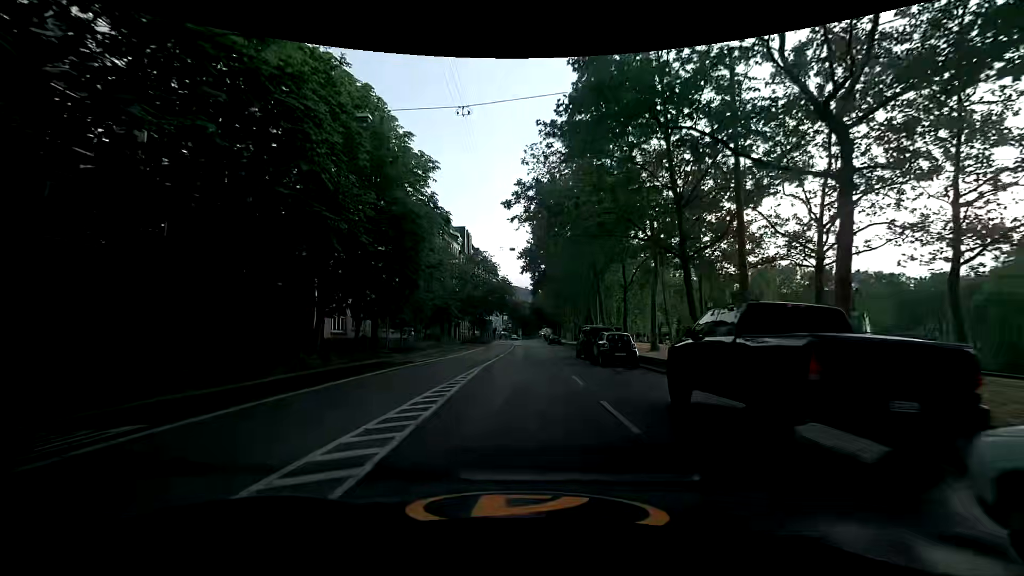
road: secondary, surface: asphalt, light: Day
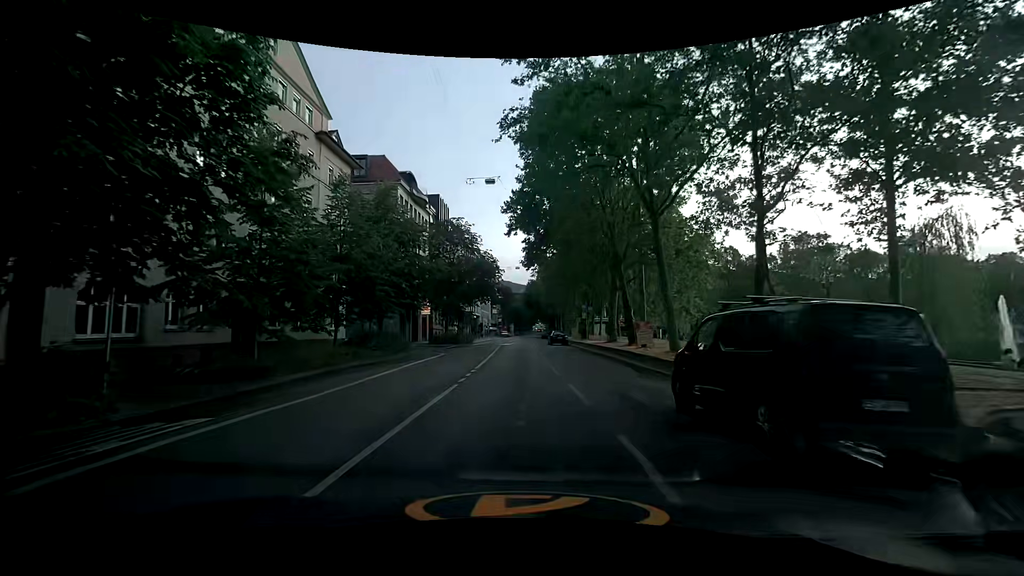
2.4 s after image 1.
(+0.1, +21.5) m; 0°
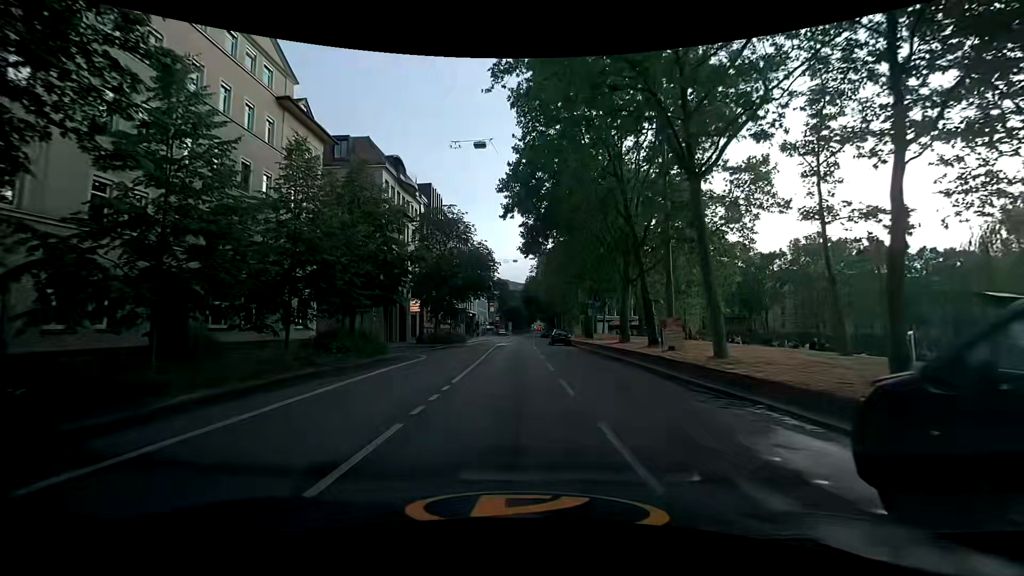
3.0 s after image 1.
(+0.1, +5.4) m; +1°
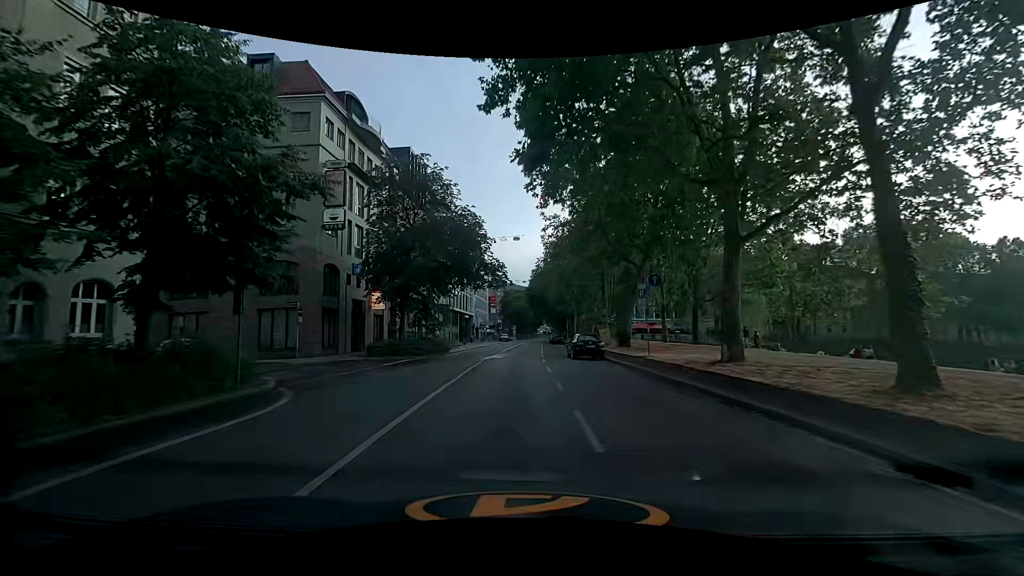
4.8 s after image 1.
(0.0, +16.7) m; -1°
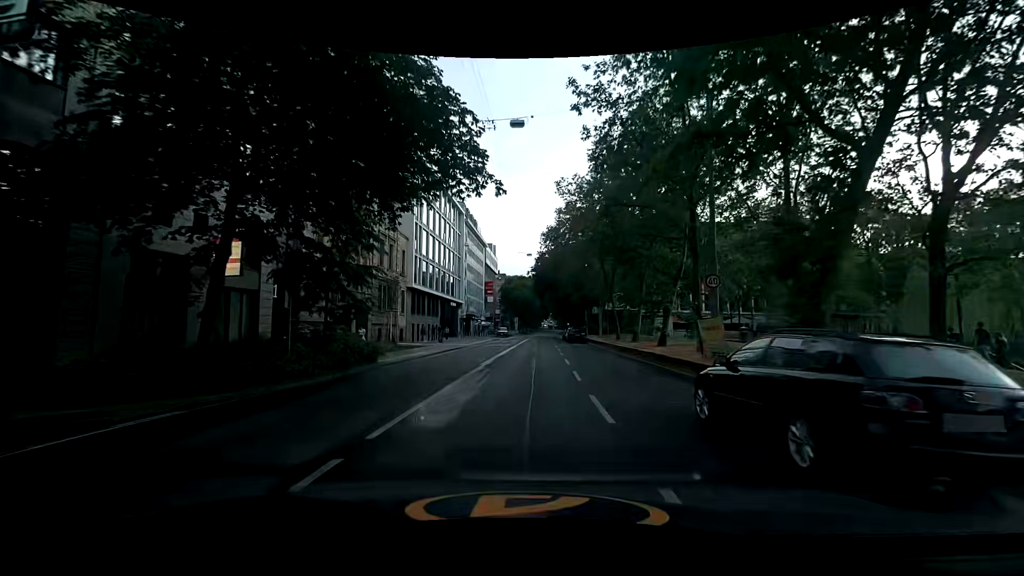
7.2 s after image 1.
(0.0, +22.8) m; 0°
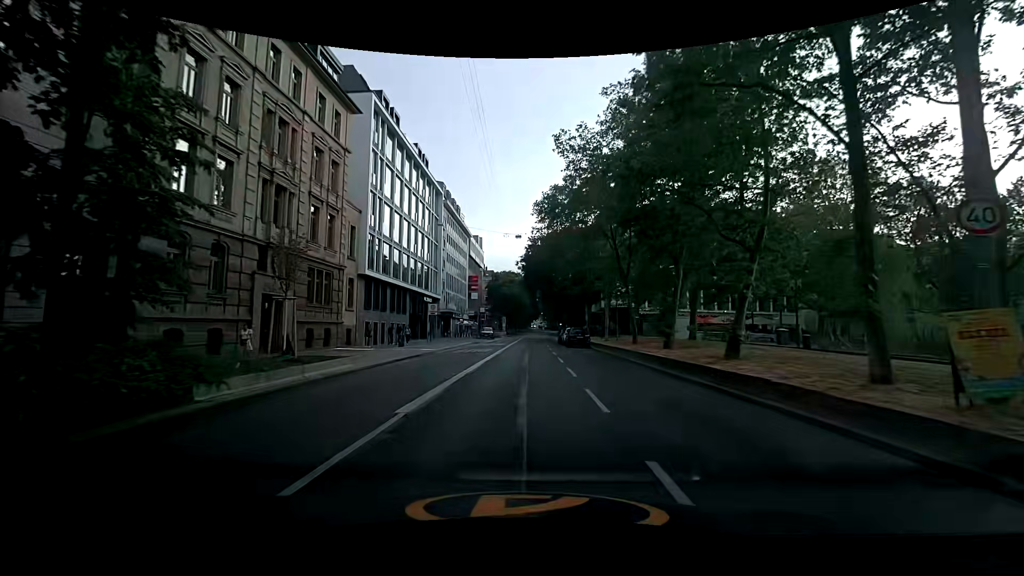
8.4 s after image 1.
(+0.2, +11.4) m; +1°
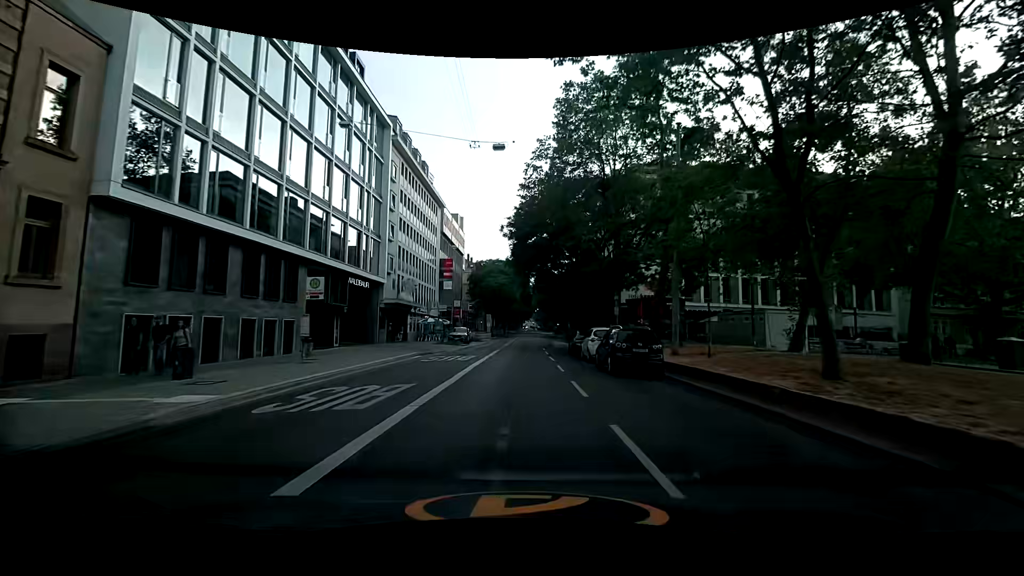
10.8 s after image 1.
(+0.2, +22.7) m; +1°
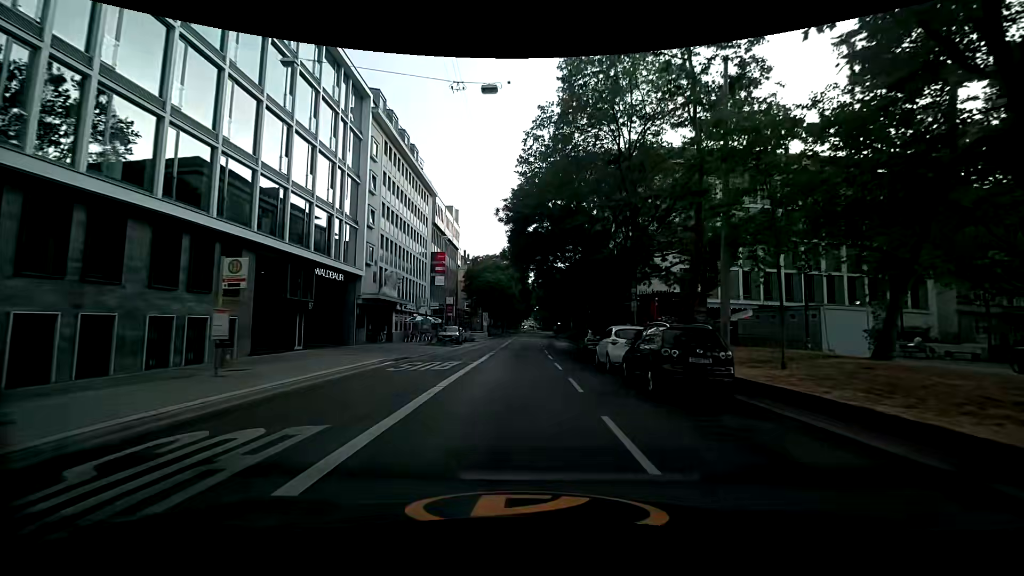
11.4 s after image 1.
(0.0, +5.6) m; +1°
(0, +10) (0, +20) (0, +30) (0, +40) (0, +50) (0, +60) (0, +70) (0, +80) (0, +90) (0, +100) m
